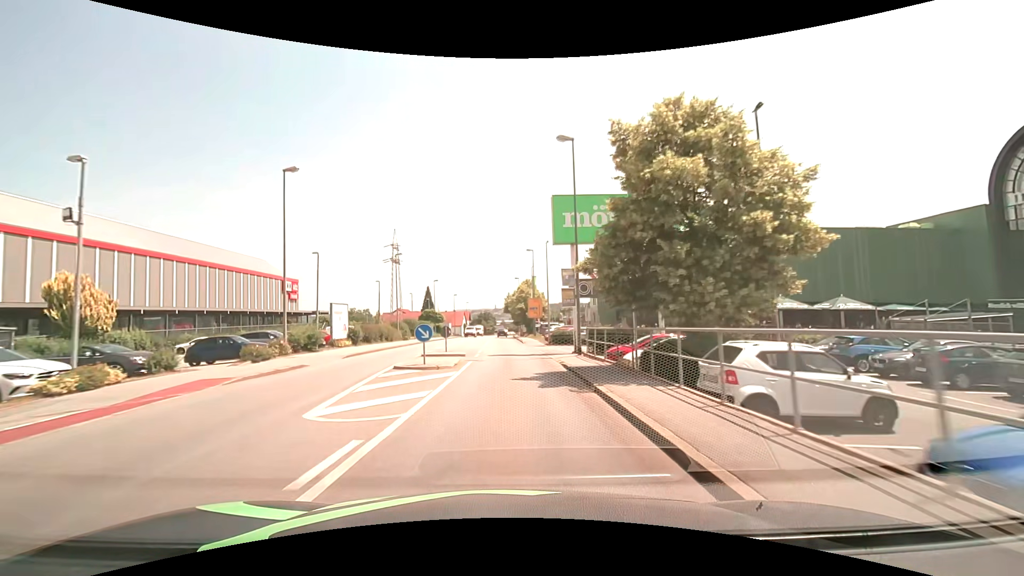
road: tertiary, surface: asphalt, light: Day
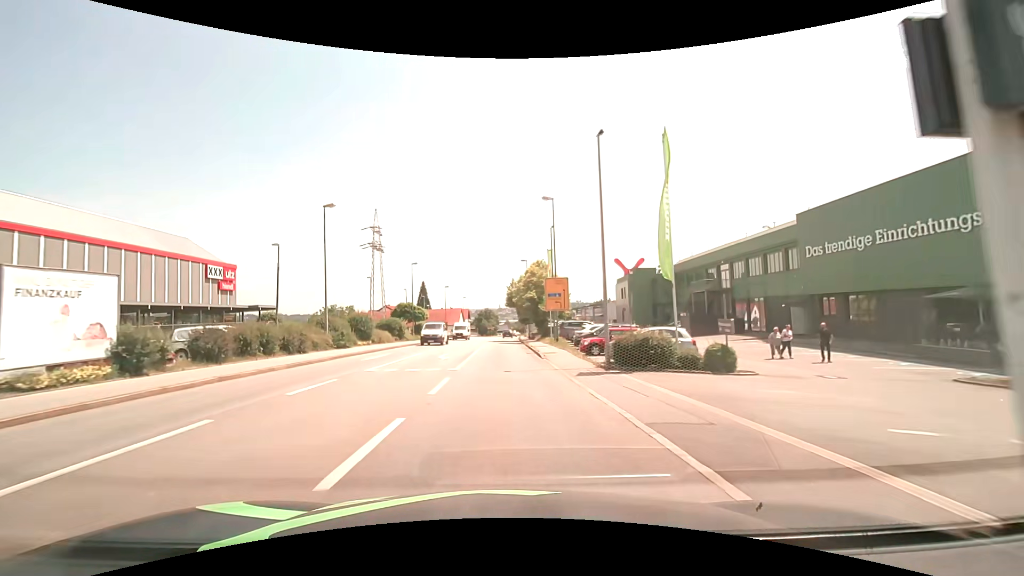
(0.0, +22.8) m; 0°
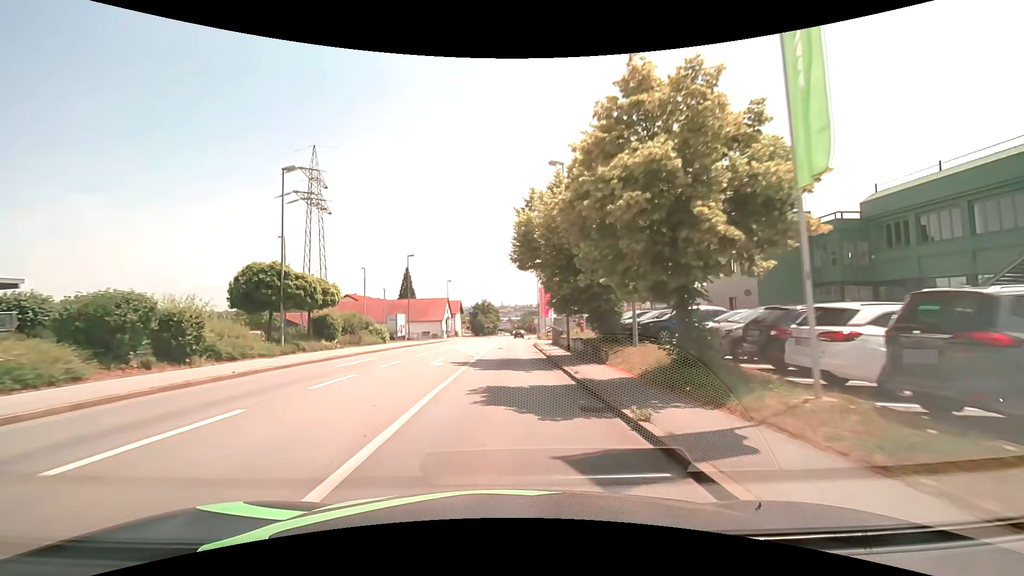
(-0.7, +38.0) m; -1°
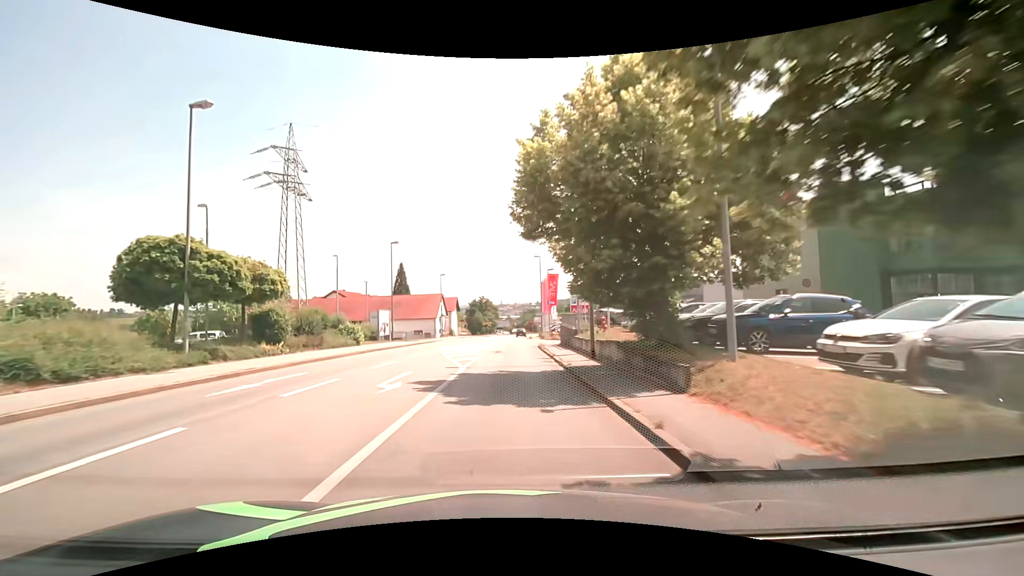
(0.0, +7.6) m; 0°
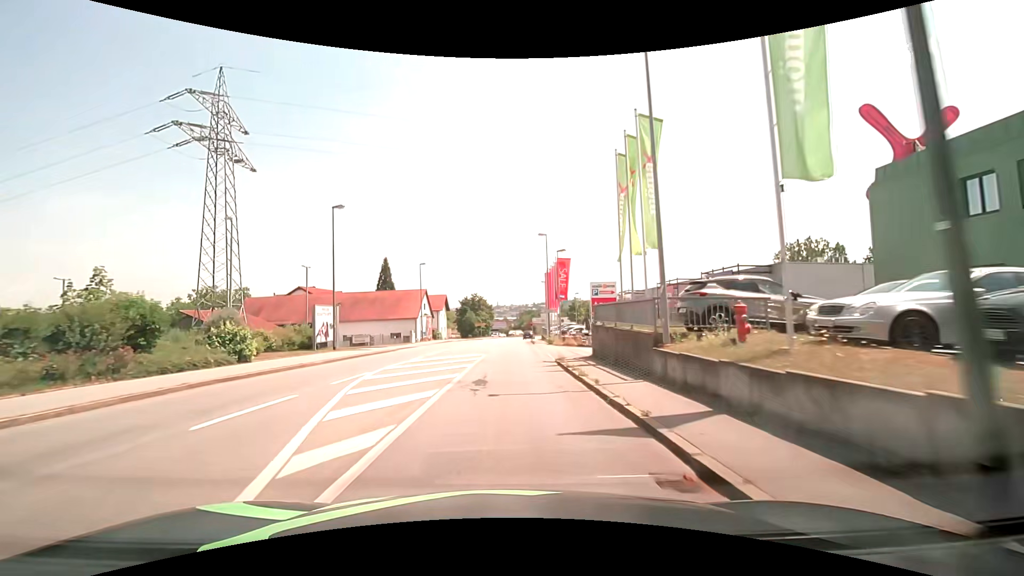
(-0.1, +15.3) m; -1°
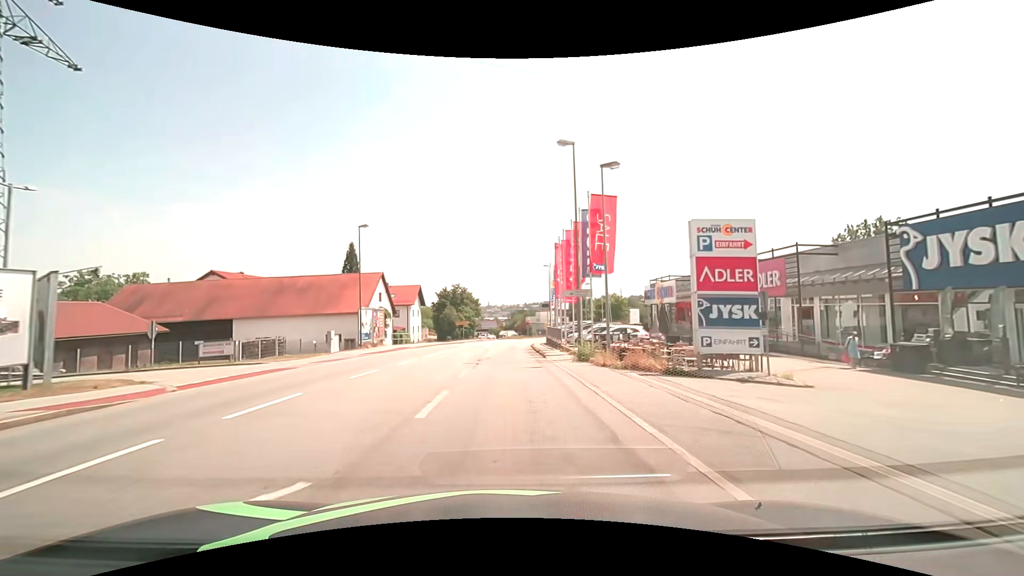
(+0.4, +23.0) m; +2°
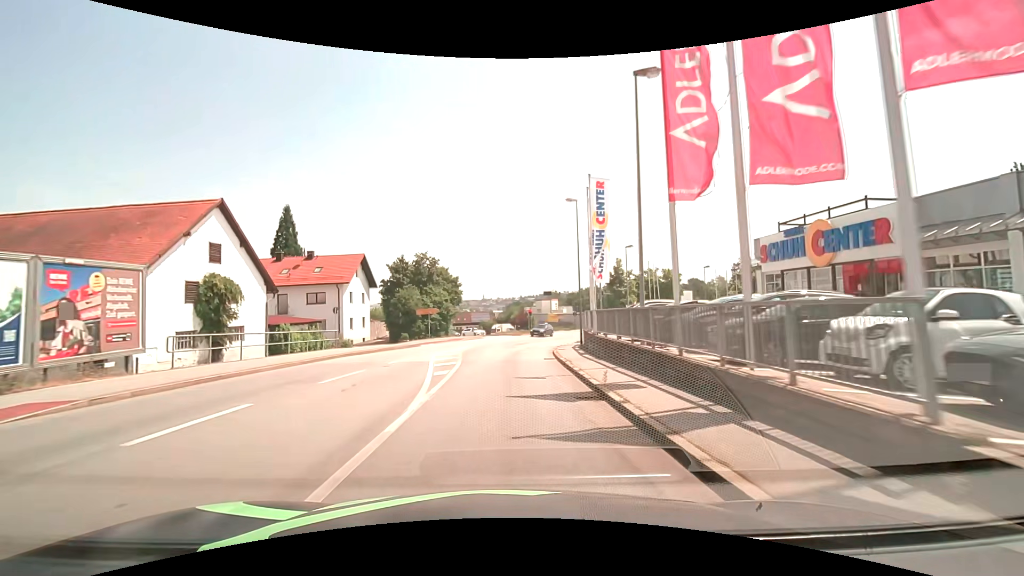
(+0.3, +30.7) m; +1°
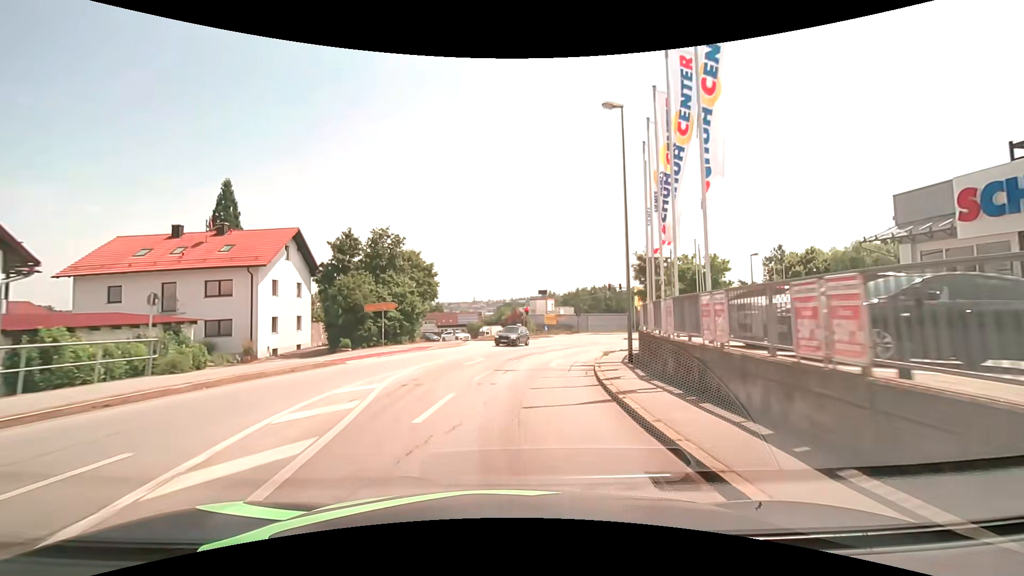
(0.0, +15.4) m; 0°
(0, +10) (+2, +20) (+4, +30) (+7, +39) (+11, +48) (+16, +57) (+22, +65) (+28, +73) (+35, +80) (+43, +86) m
